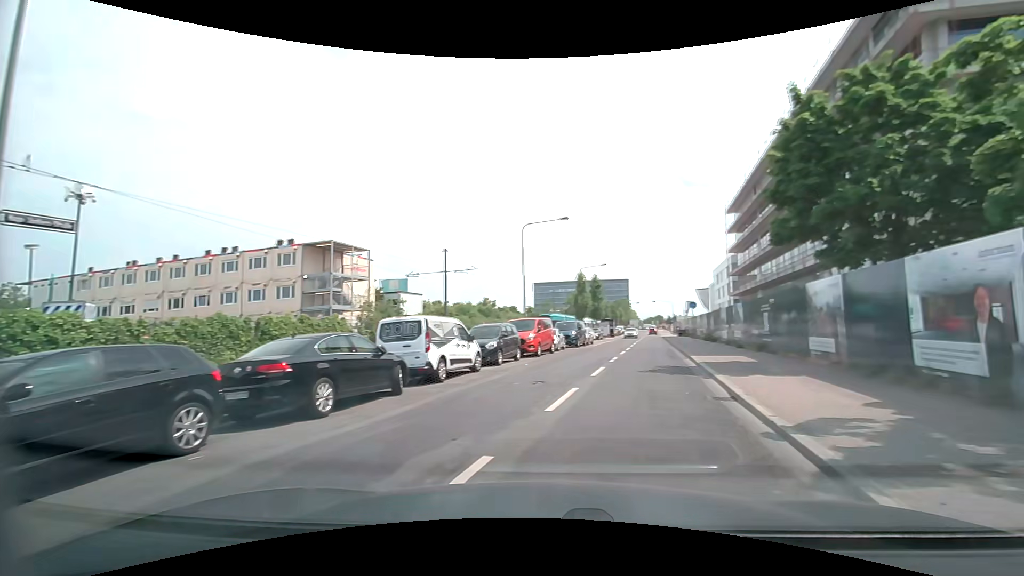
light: Day
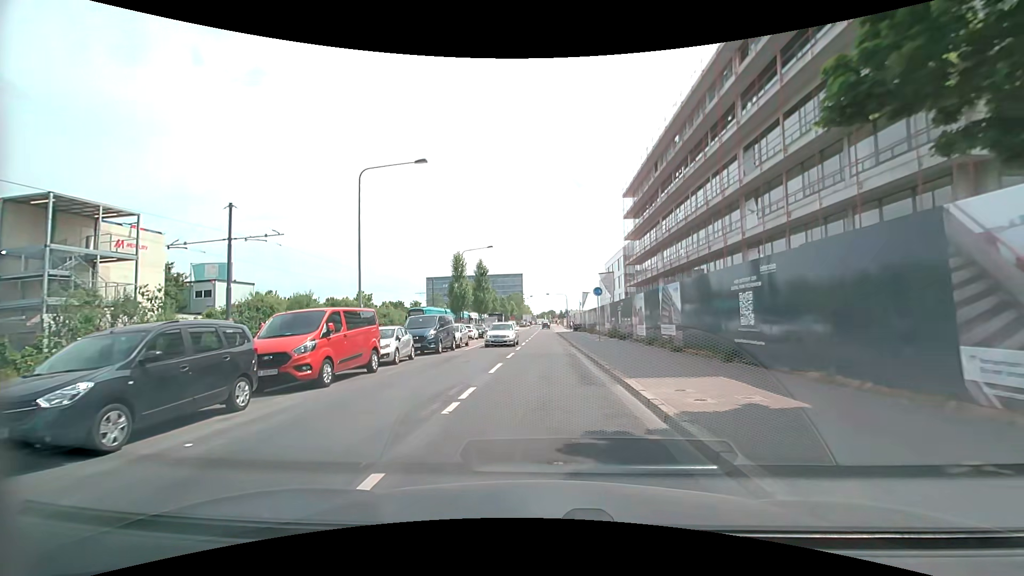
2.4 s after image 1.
(+1.9, +12.8) m; +11°
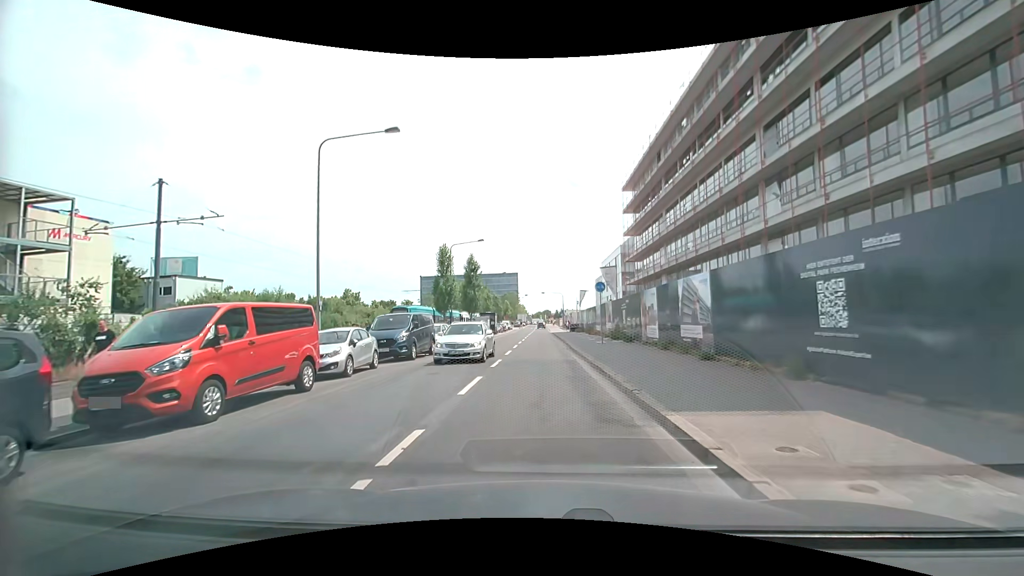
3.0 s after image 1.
(0.0, +4.2) m; +1°
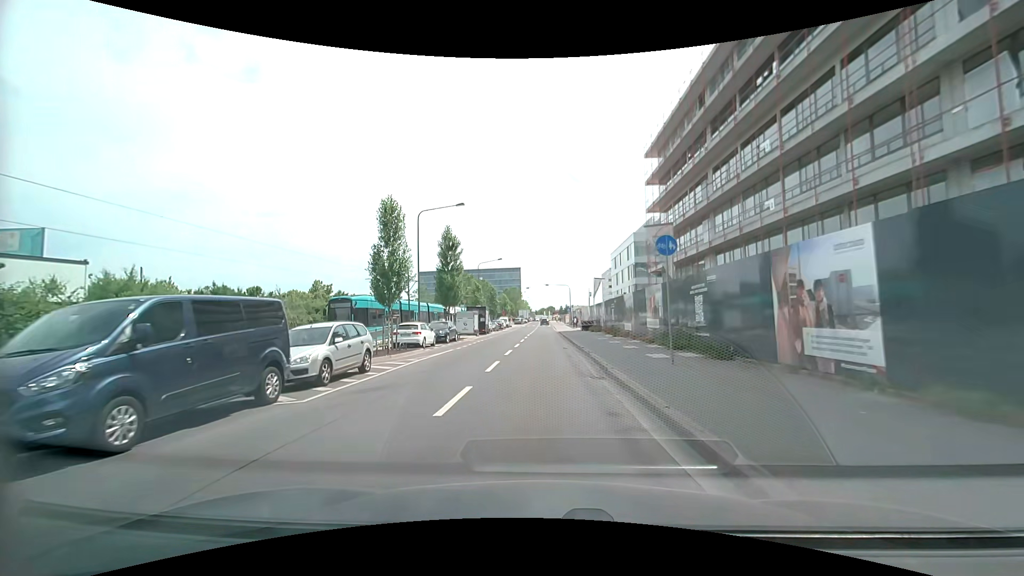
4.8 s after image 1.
(-0.2, +14.7) m; -1°
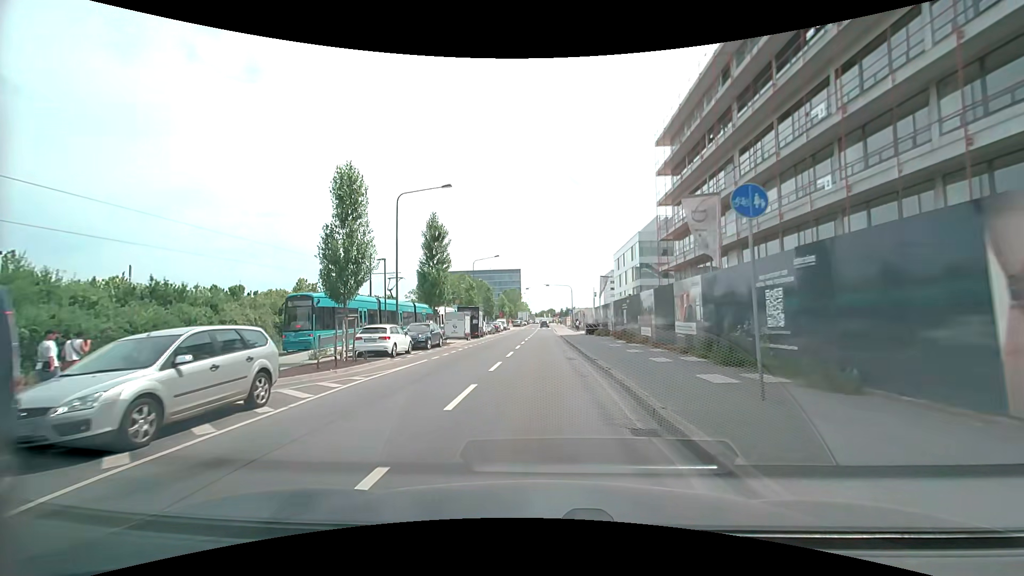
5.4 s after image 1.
(0.0, +5.5) m; +1°
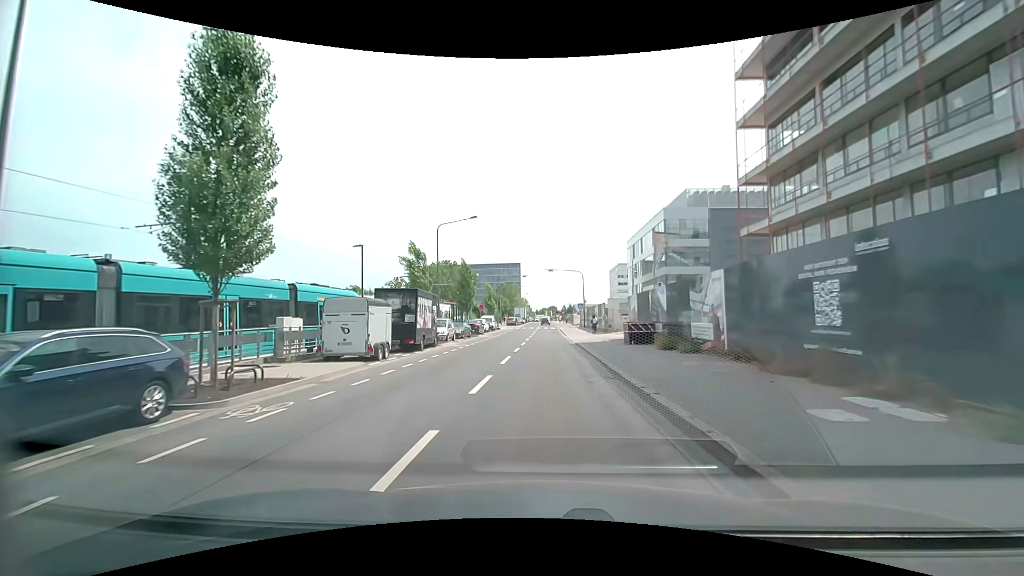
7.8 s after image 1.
(-0.1, +22.9) m; 0°
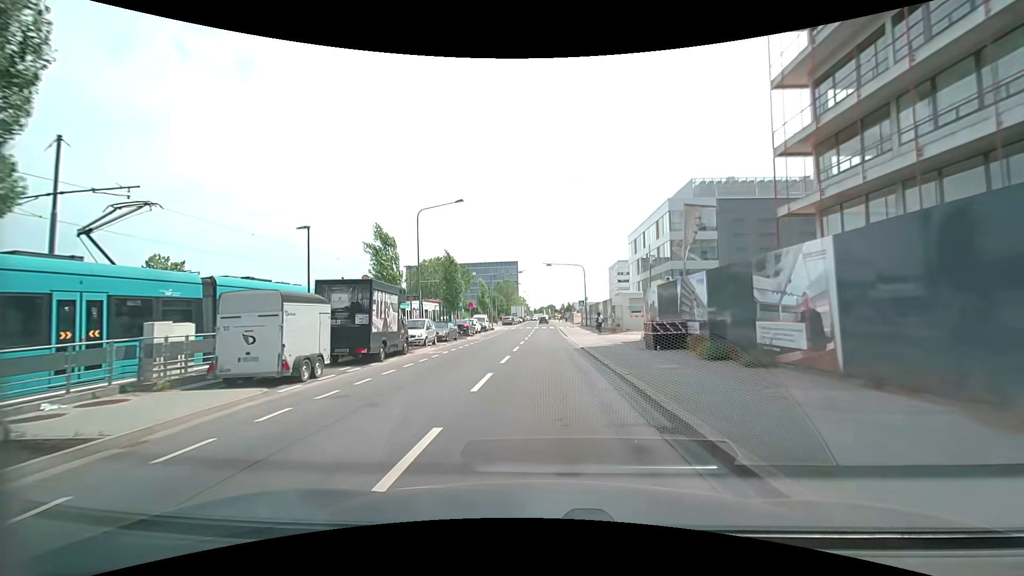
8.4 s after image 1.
(0.0, +5.8) m; +1°
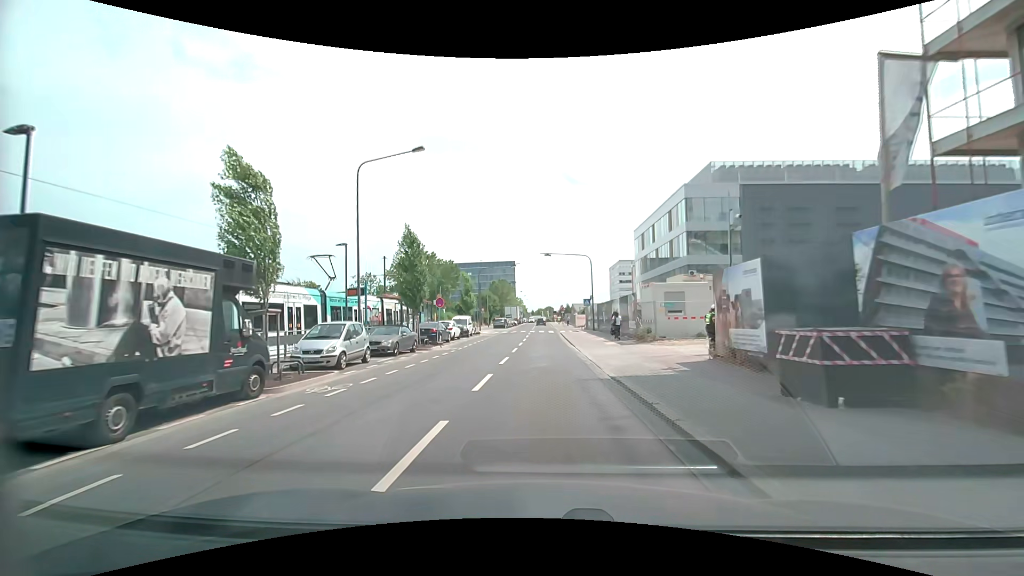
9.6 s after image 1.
(0.0, +11.4) m; 0°
(0, +10) (0, +20) (0, +30) (0, +40) (0, +50) (0, +60) (0, +70) (0, +80) (0, +90) (0, +100) m
